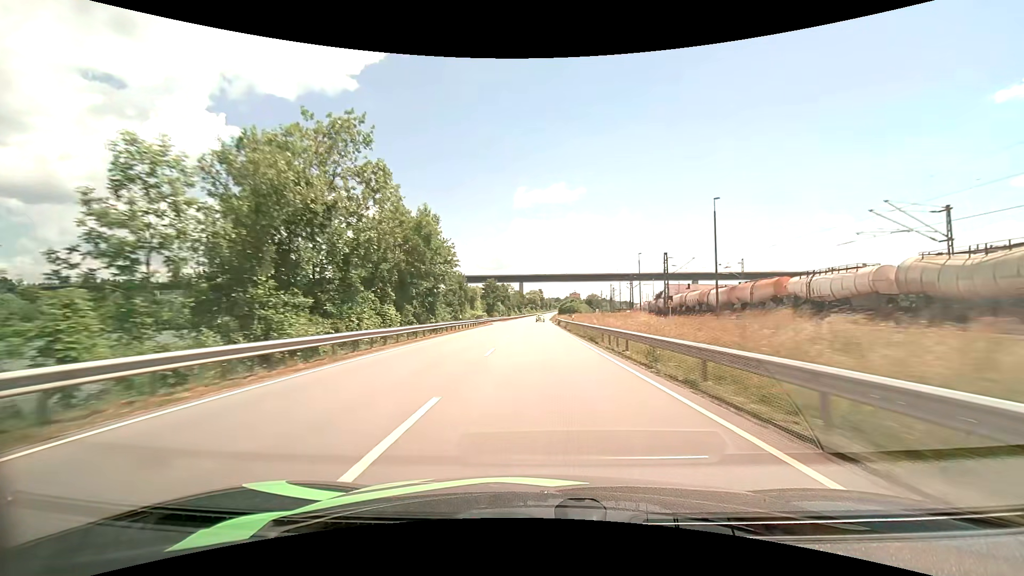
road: primary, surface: asphalt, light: Day
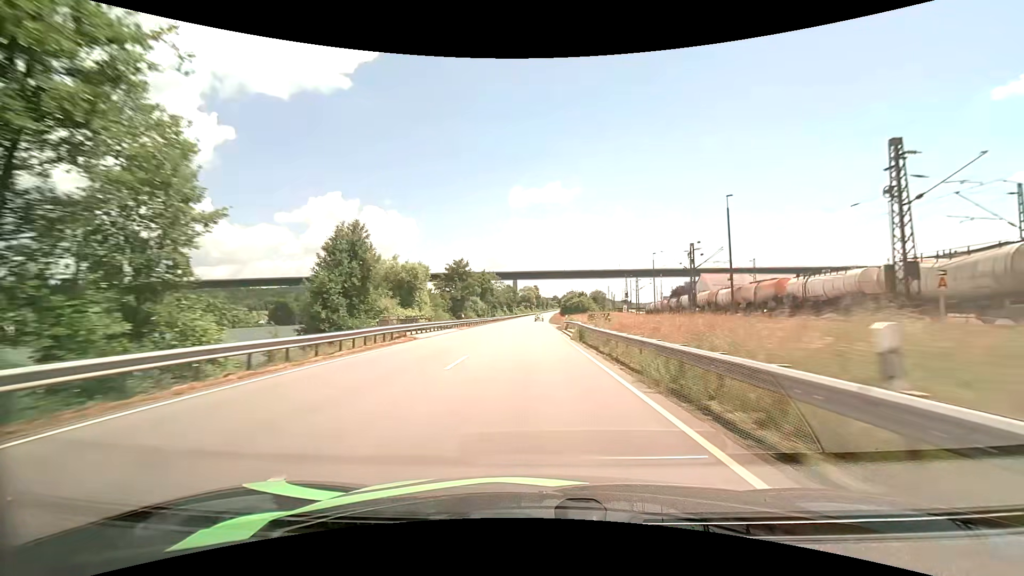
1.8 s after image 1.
(+0.2, +40.1) m; +1°
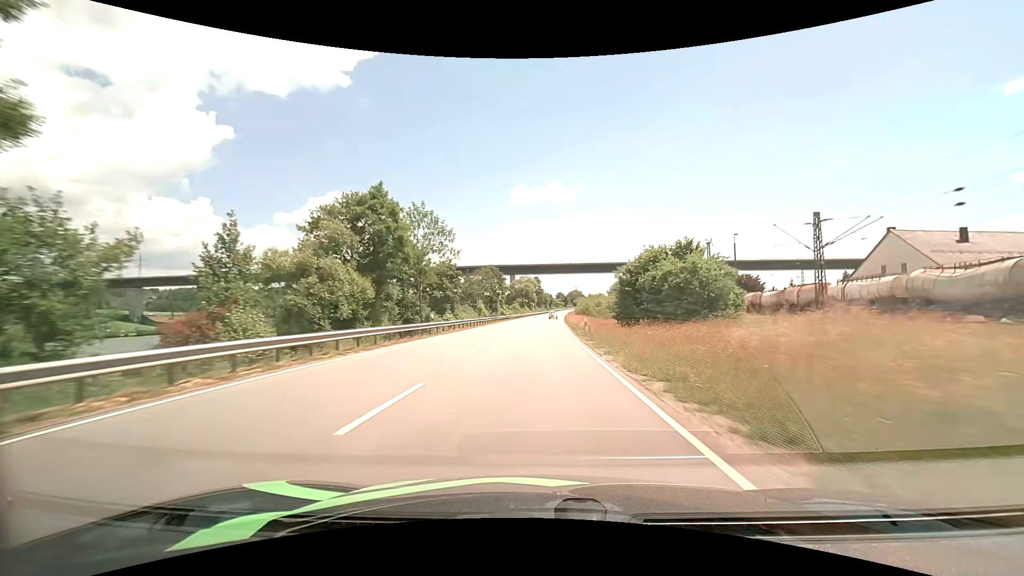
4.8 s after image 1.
(-0.2, +67.0) m; 0°
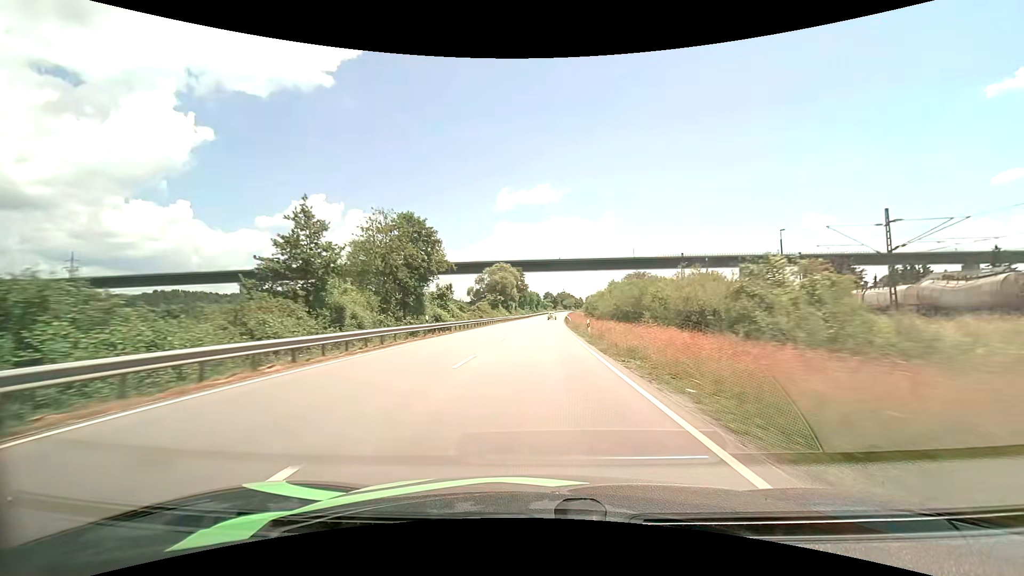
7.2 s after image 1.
(+1.0, +53.3) m; +2°
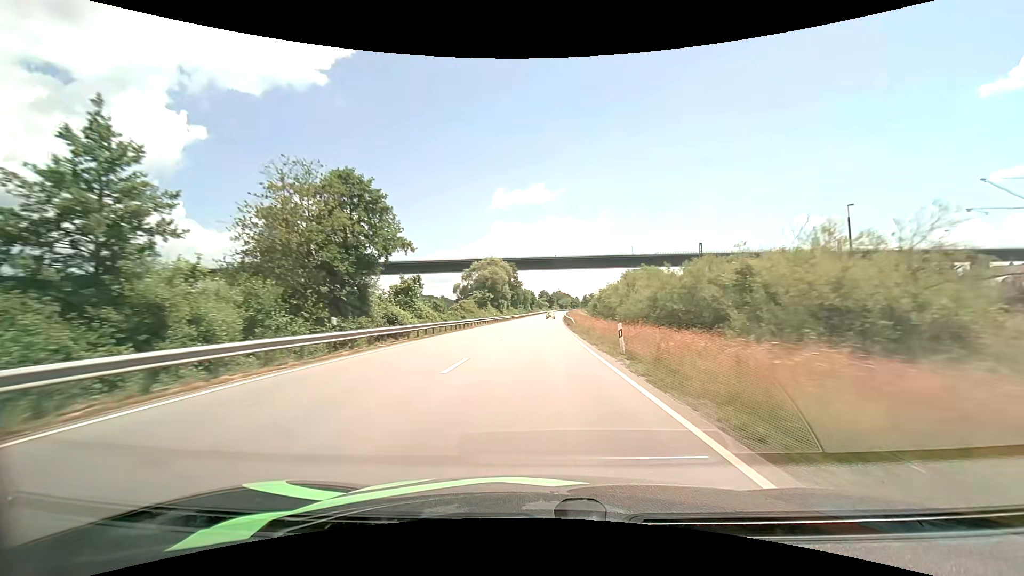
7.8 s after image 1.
(+0.1, +13.4) m; +1°
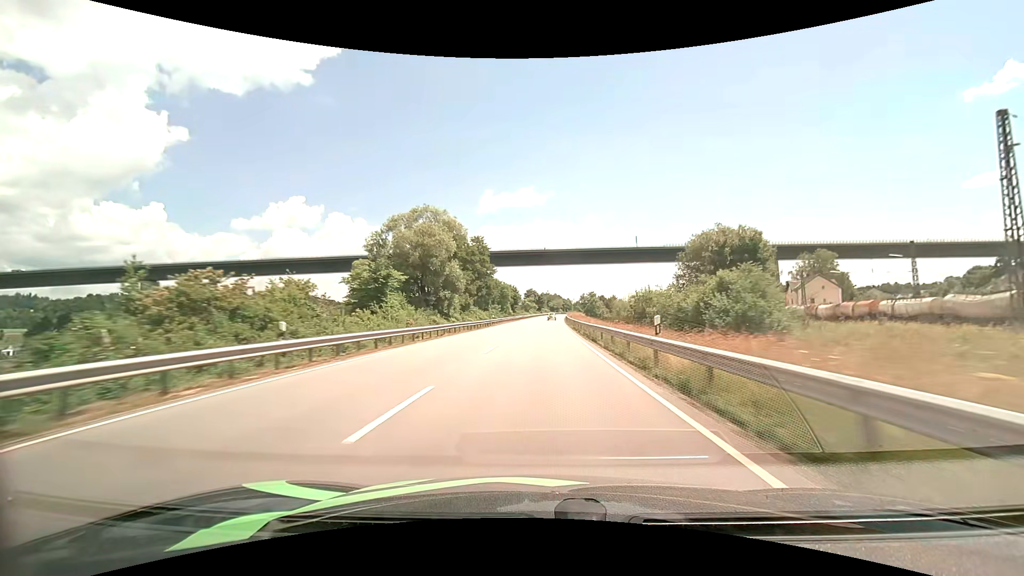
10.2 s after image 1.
(+0.7, +53.9) m; +1°
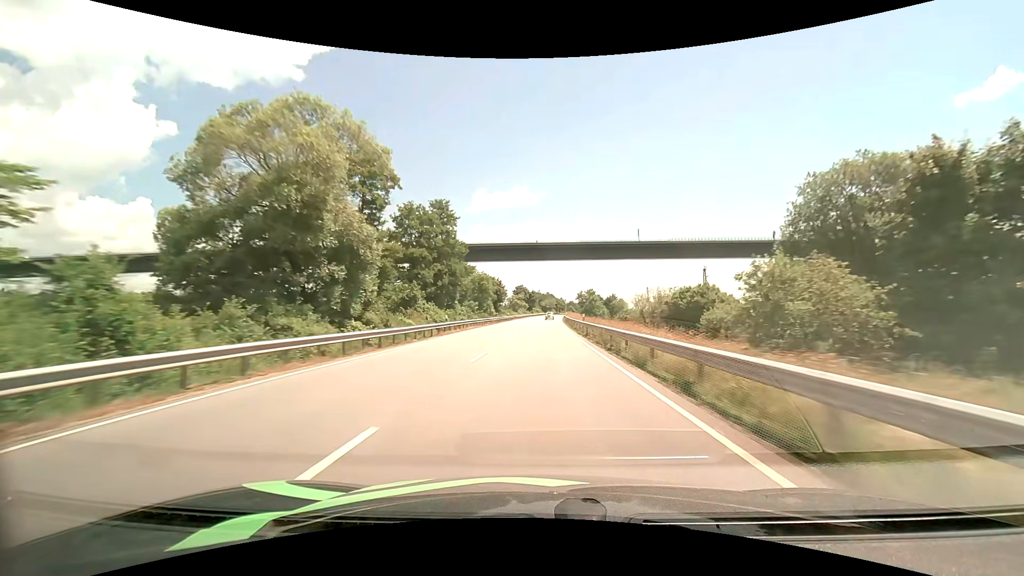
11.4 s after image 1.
(+0.2, +27.6) m; +1°
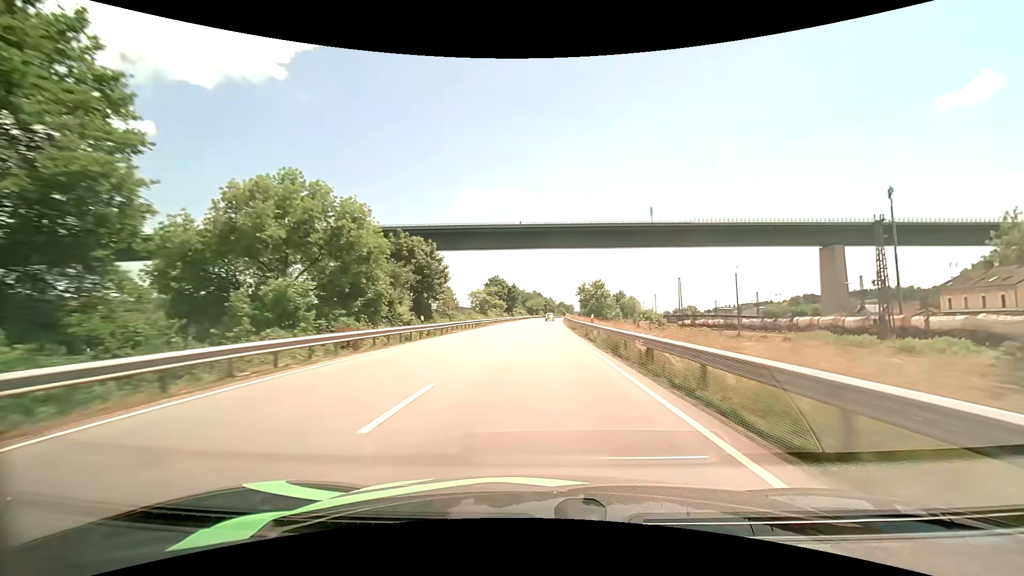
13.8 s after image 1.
(+0.8, +56.6) m; +1°
(0, +10) (0, +20) (0, +30) (0, +40) (+1, +50) (+1, +60) (+1, +70) (+2, +80) (+2, +90) (+3, +100) m
